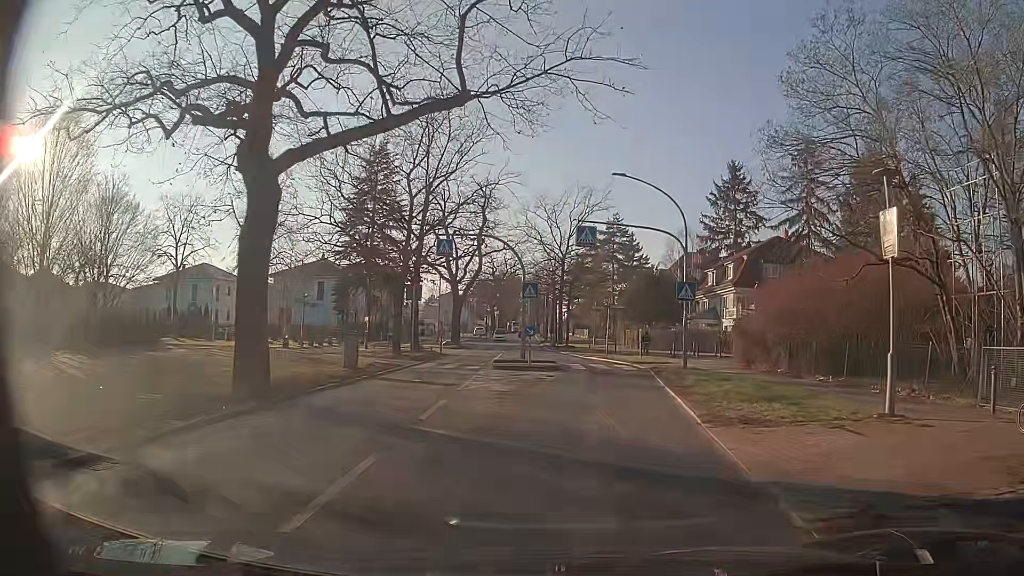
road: secondary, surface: asphalt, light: Day
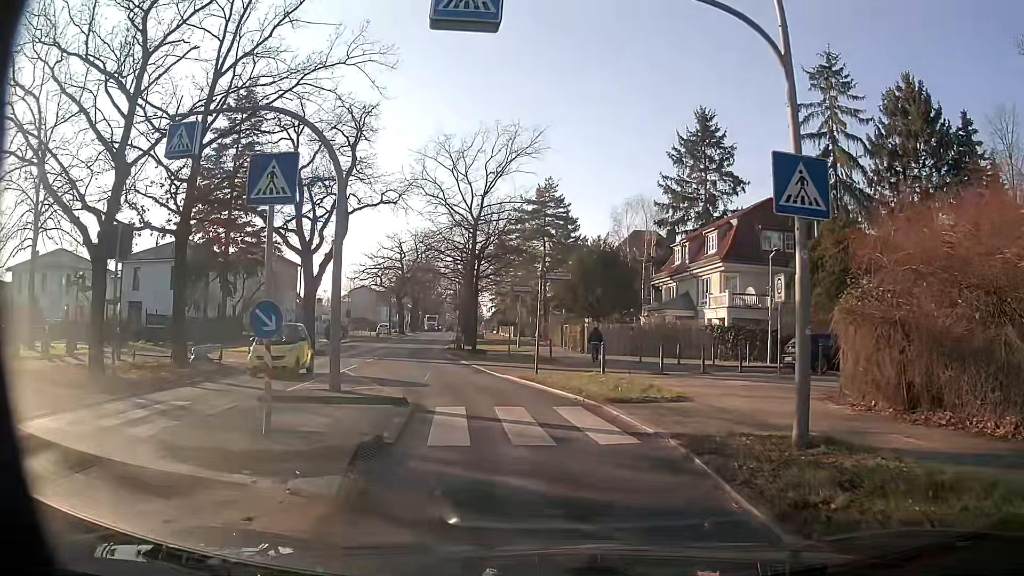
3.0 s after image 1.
(+0.9, +18.0) m; +4°
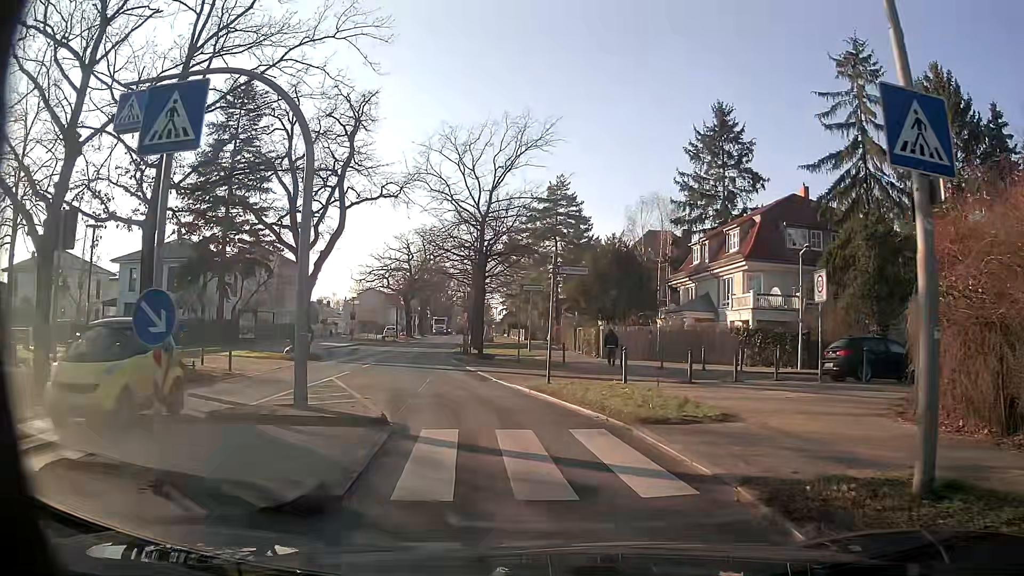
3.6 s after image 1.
(0.0, +2.5) m; -1°
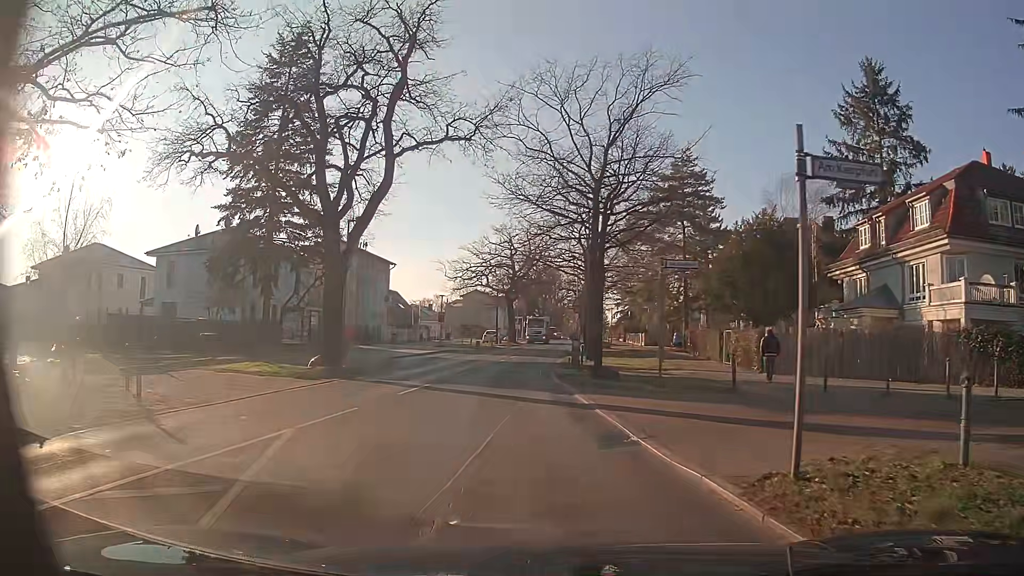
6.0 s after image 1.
(-0.7, +10.8) m; -9°
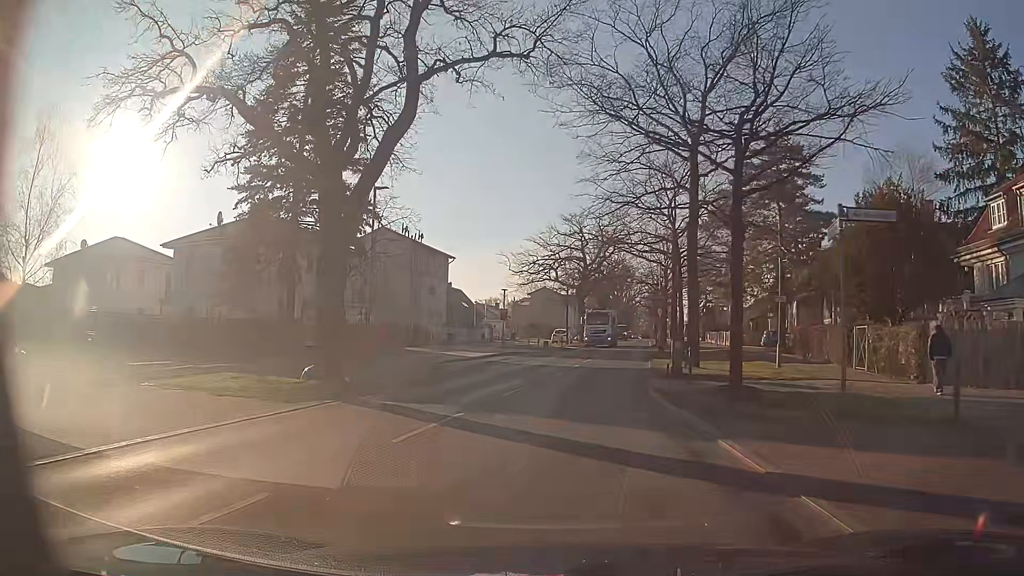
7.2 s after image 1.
(-0.4, +7.2) m; -6°
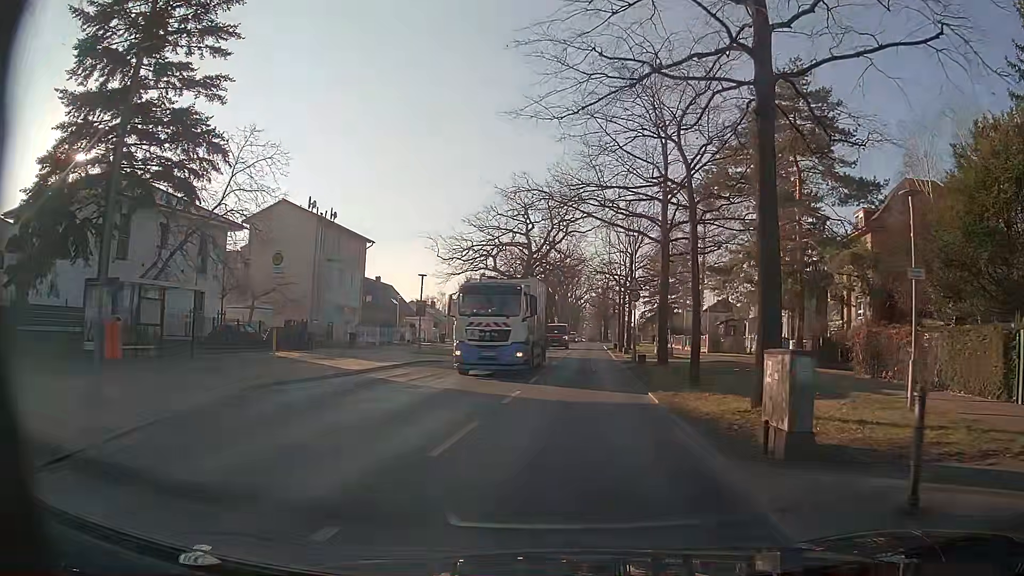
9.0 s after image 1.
(+0.4, +12.9) m; +6°
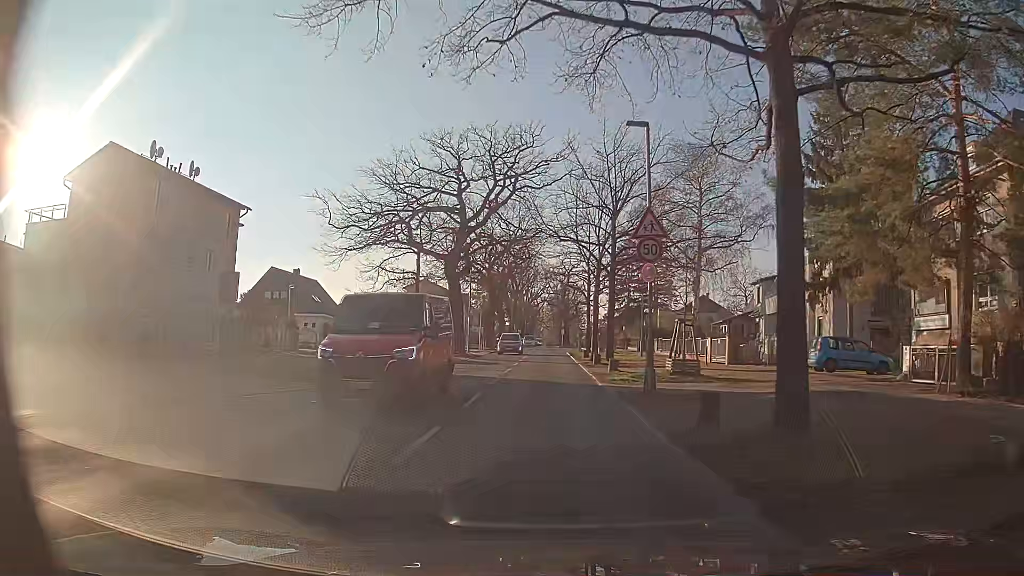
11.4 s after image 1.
(+0.6, +18.5) m; +2°
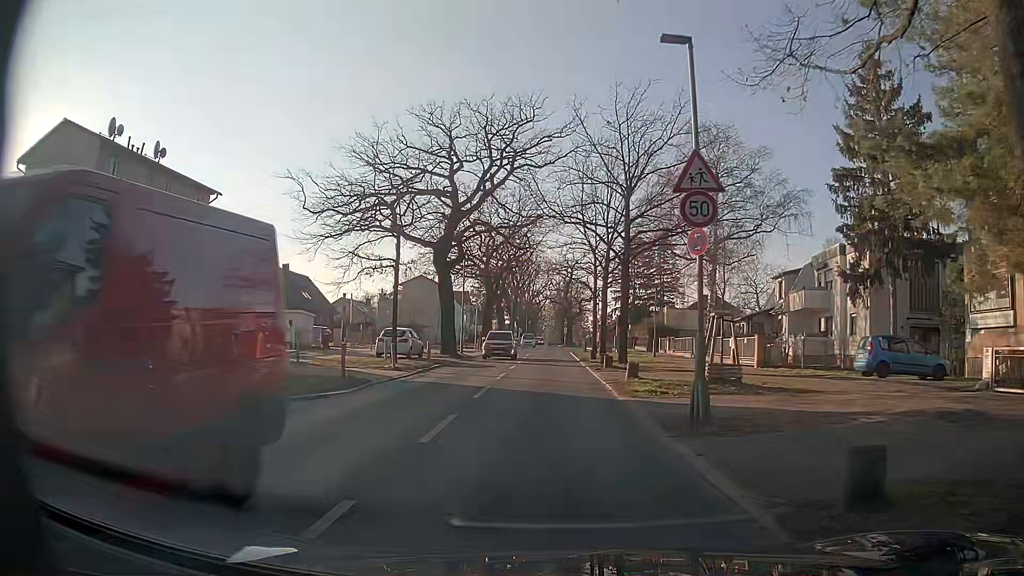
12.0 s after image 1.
(0.0, +4.7) m; -1°
(0, +10) (0, +20) (+1, +30) (+1, +40) (+1, +50) (+2, +60) (+2, +70) (+2, +80) (+3, +90) (+3, +100) m
